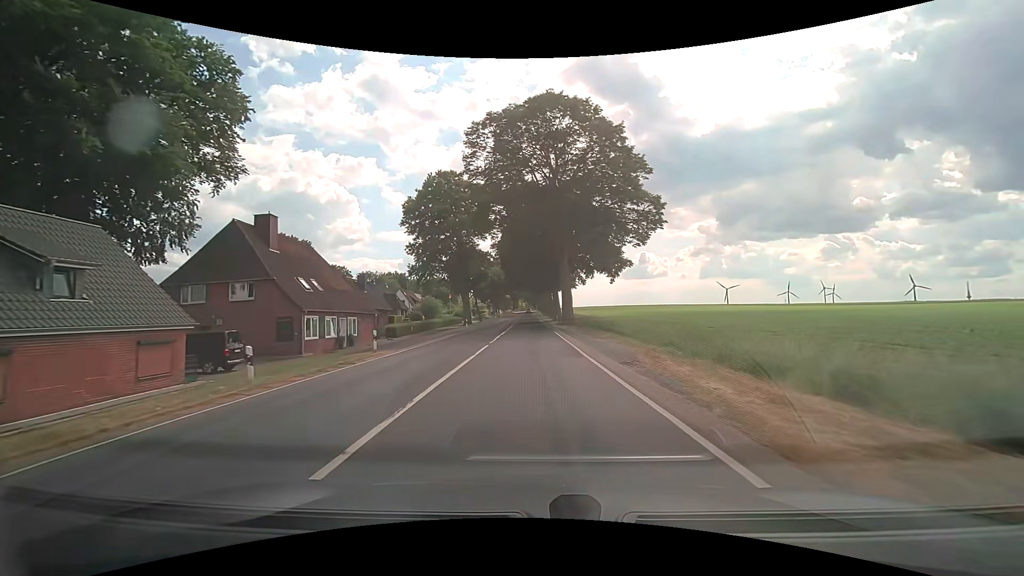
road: secondary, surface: asphalt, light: Day
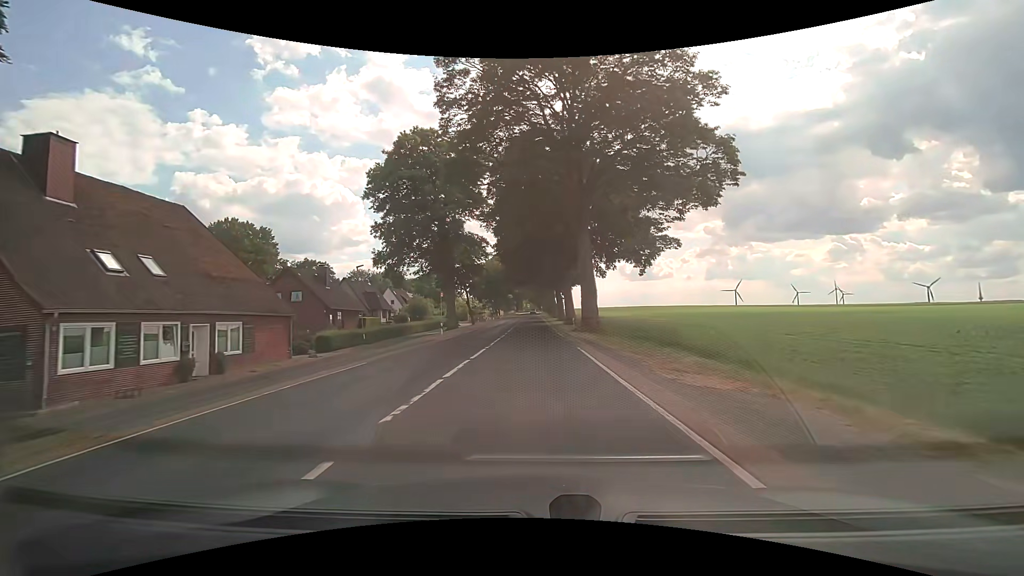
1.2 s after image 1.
(0.0, +17.0) m; -1°
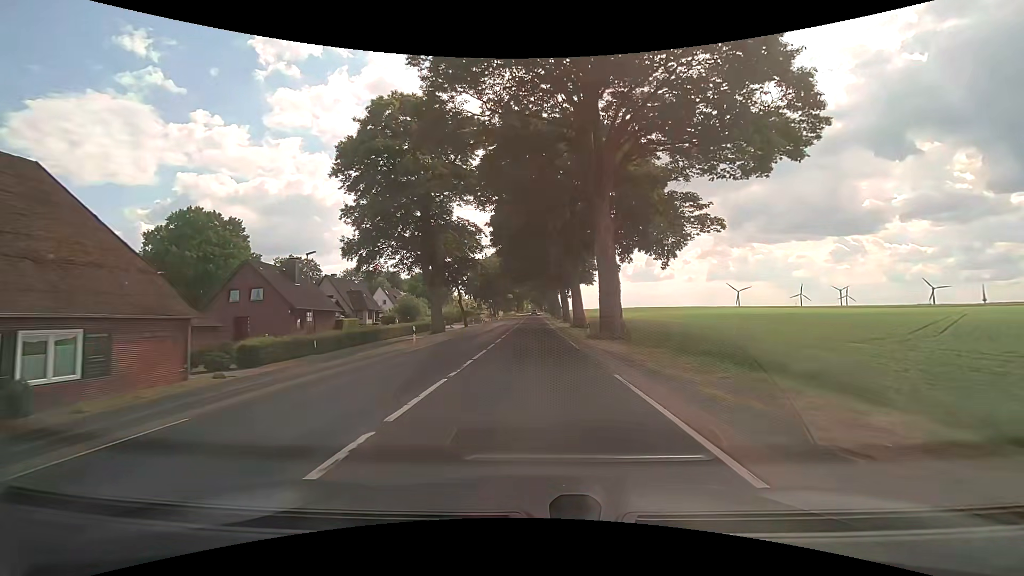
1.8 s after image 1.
(0.0, +8.9) m; 0°
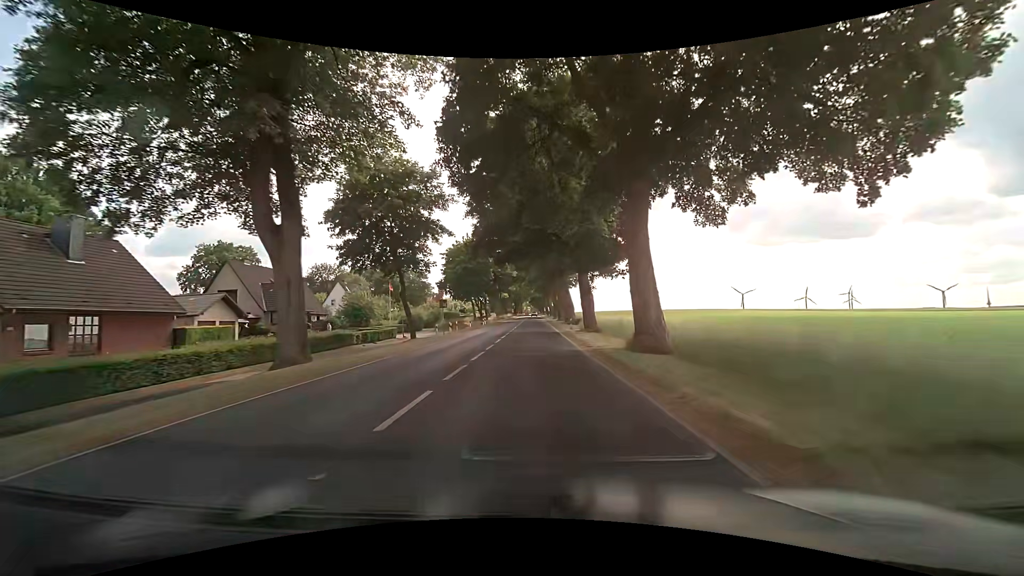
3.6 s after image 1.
(-0.1, +27.8) m; 0°
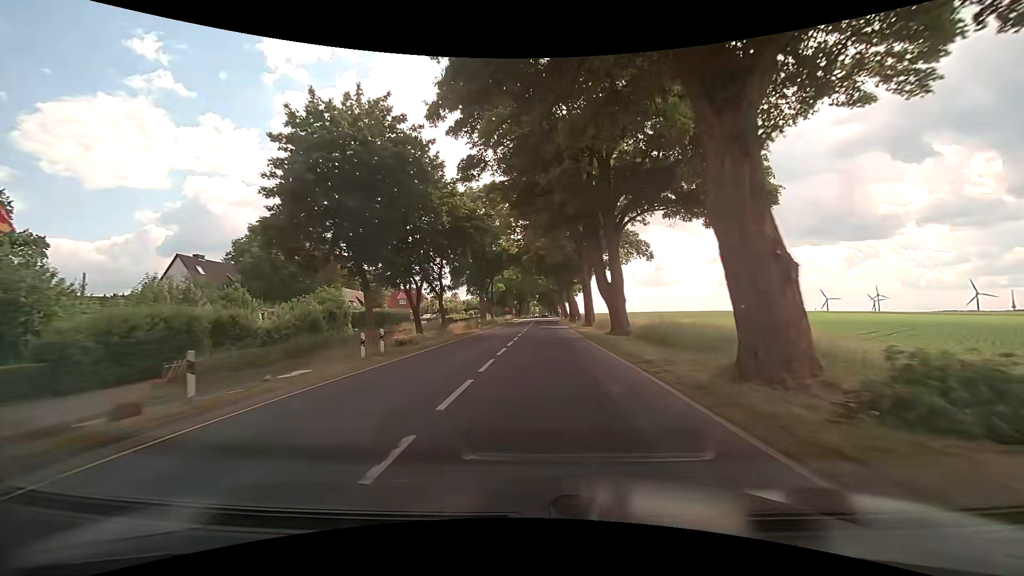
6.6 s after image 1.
(-0.6, +48.7) m; -2°
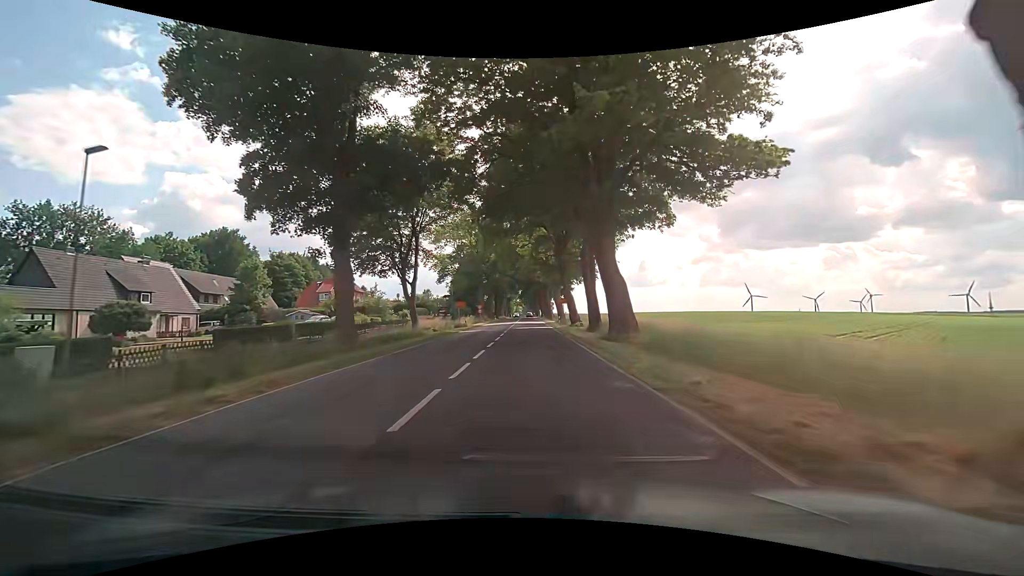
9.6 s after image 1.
(+1.0, +46.5) m; +2°
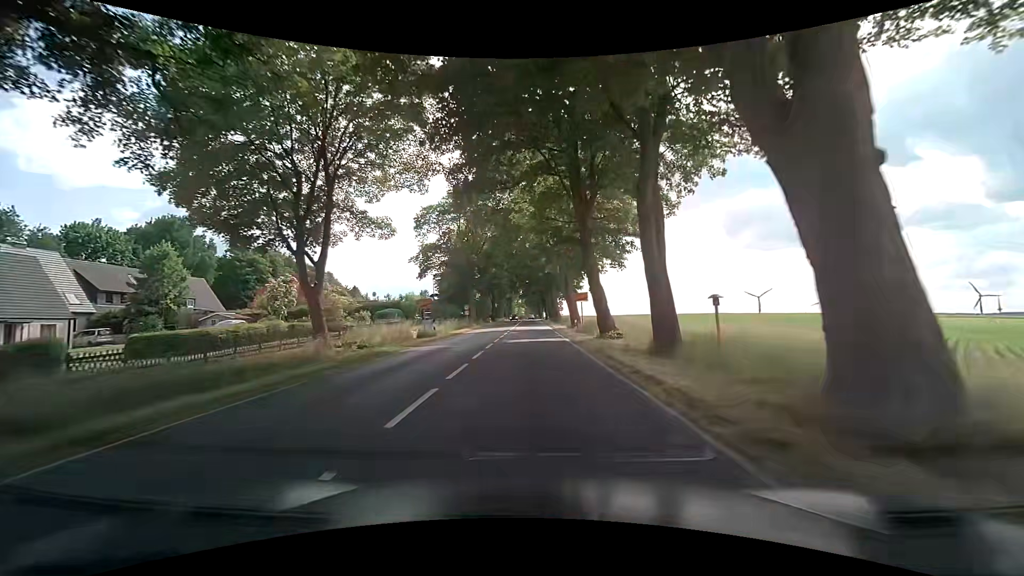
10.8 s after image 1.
(0.0, +17.7) m; 0°
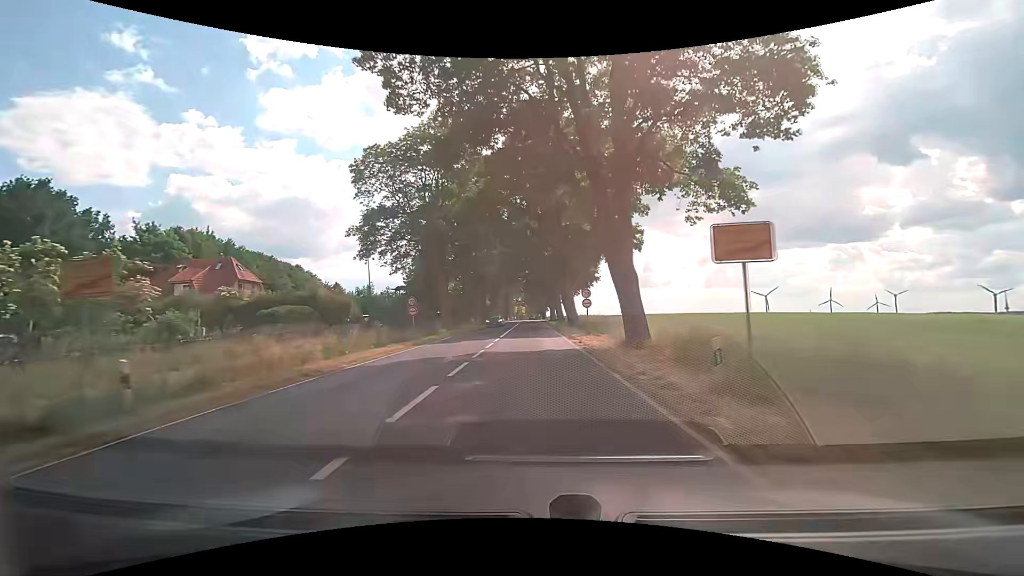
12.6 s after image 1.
(-0.2, +26.8) m; -1°
(0, +10) (0, +20) (0, +30) (0, +40) (0, +50) (0, +60) (0, +70) (0, +80) (0, +90) (0, +100) m
